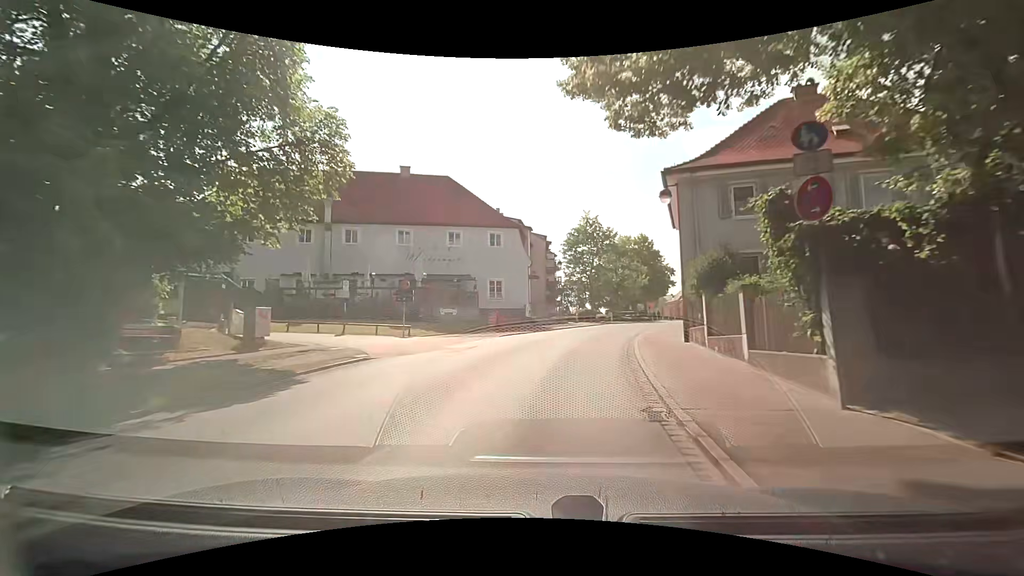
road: tertiary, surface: asphalt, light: Day
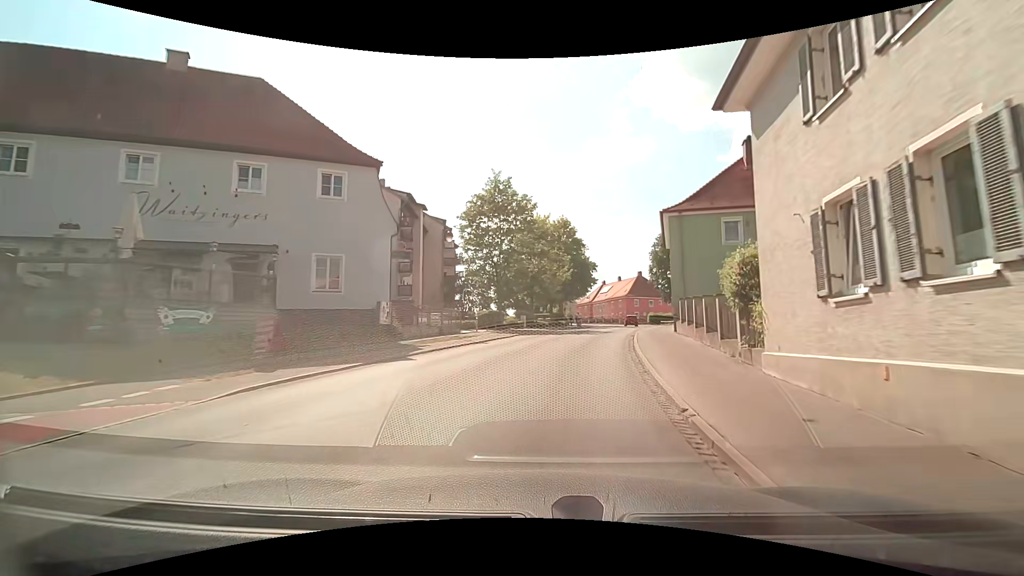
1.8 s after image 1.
(+1.5, +18.5) m; +11°
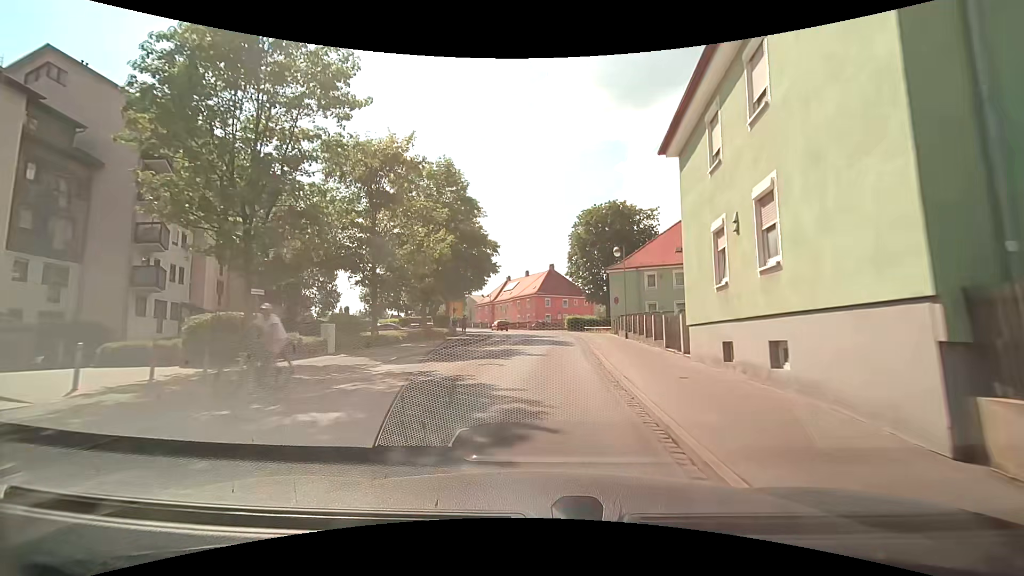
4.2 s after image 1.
(+2.8, +24.7) m; +11°
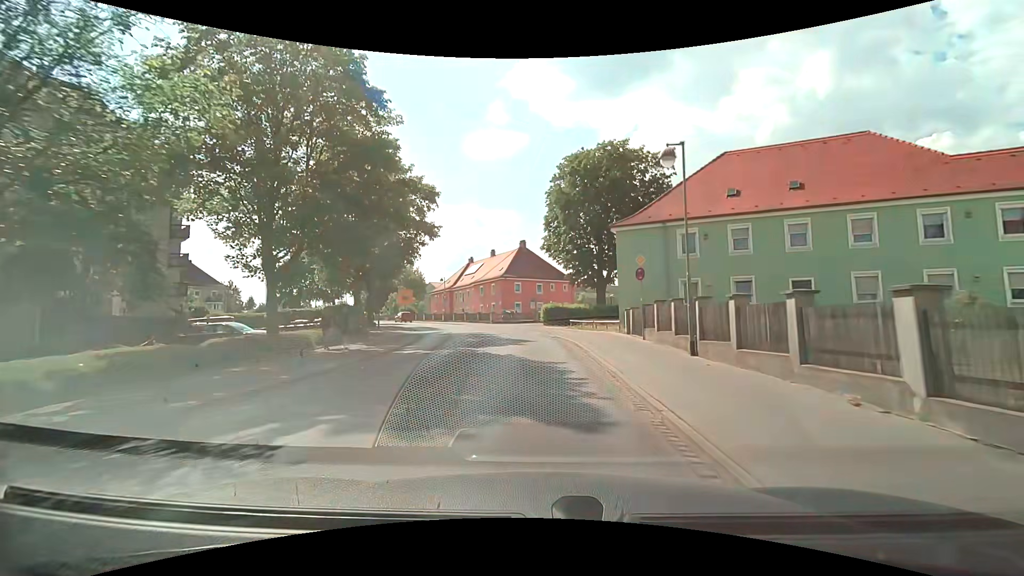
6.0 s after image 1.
(+0.6, +18.8) m; +4°
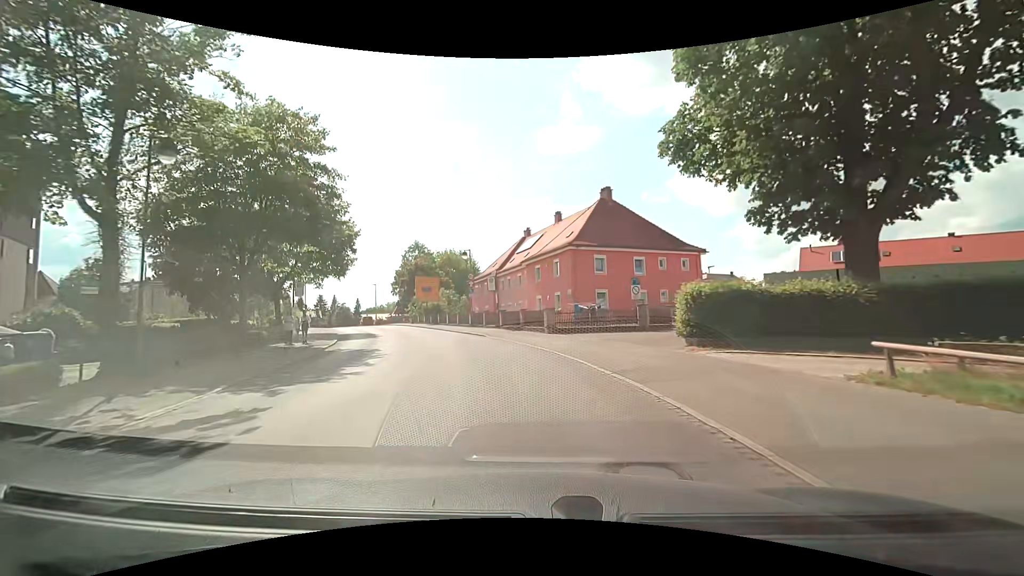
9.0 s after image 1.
(-1.3, +30.5) m; -9°
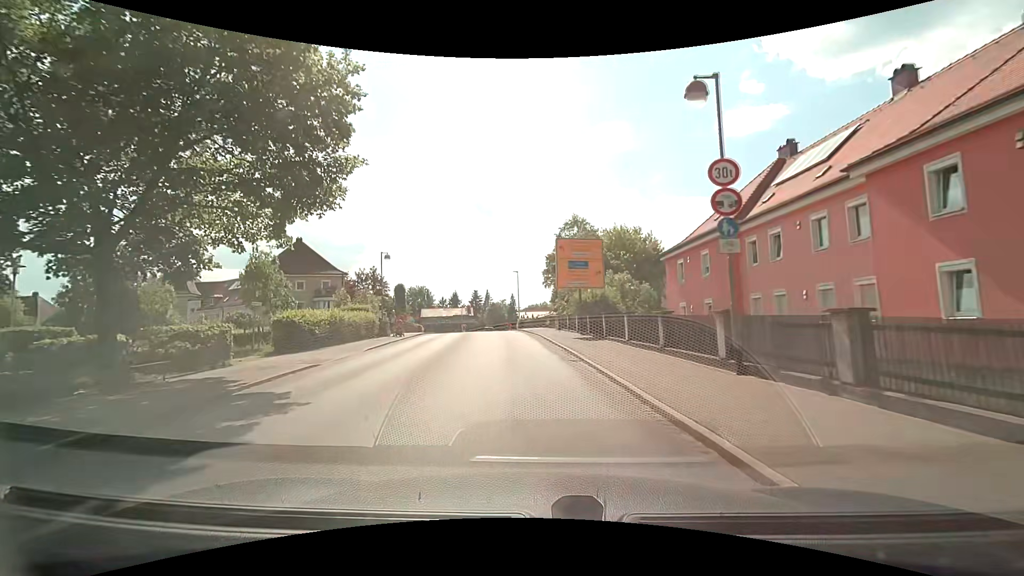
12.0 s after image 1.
(-4.6, +28.5) m; -19°
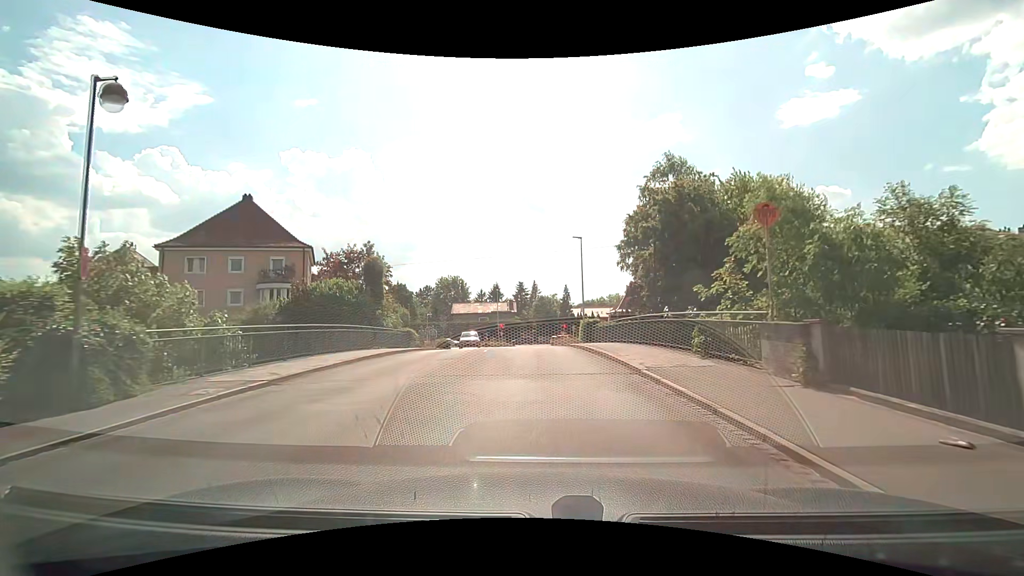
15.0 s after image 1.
(-2.1, +28.1) m; -5°
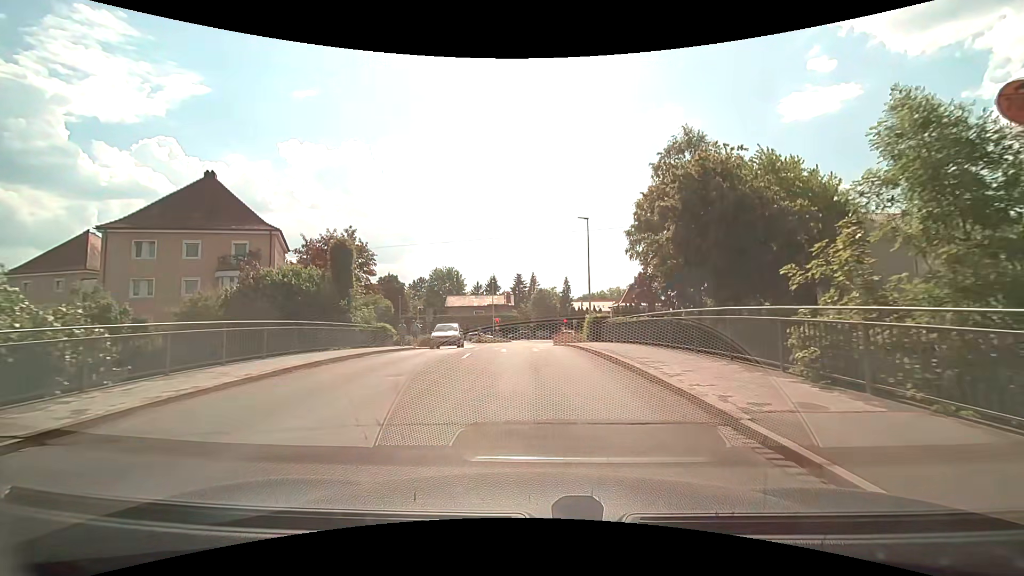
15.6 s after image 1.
(-0.1, +5.6) m; -1°
